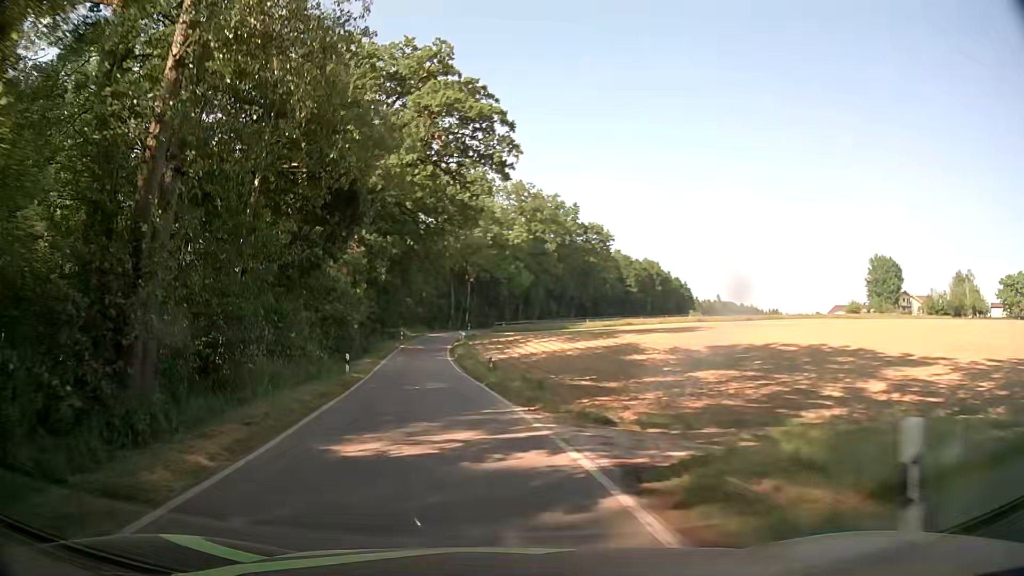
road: tertiary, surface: asphalt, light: Day
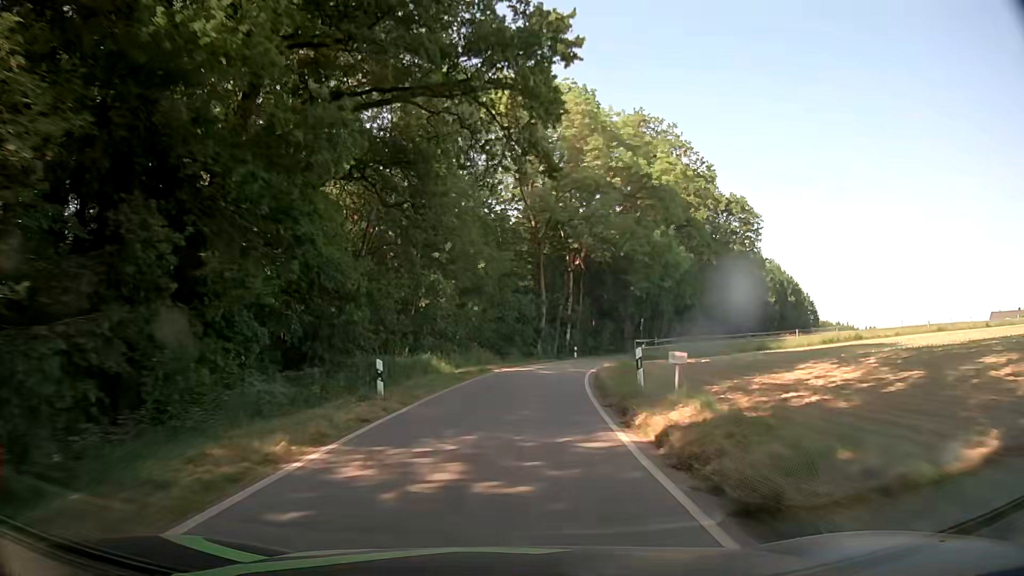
(-6.0, +49.9) m; -6°
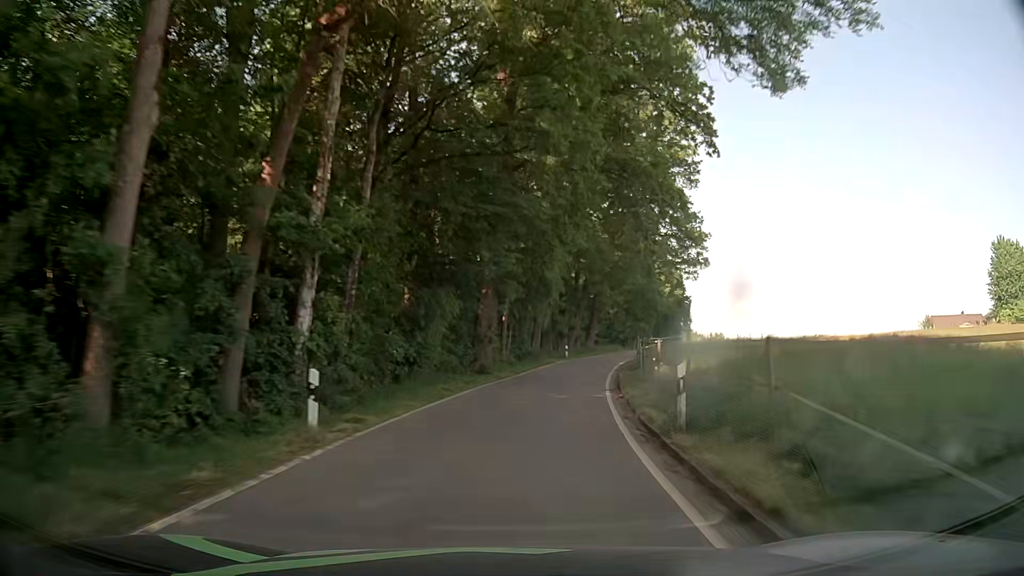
(+5.0, +43.3) m; +15°
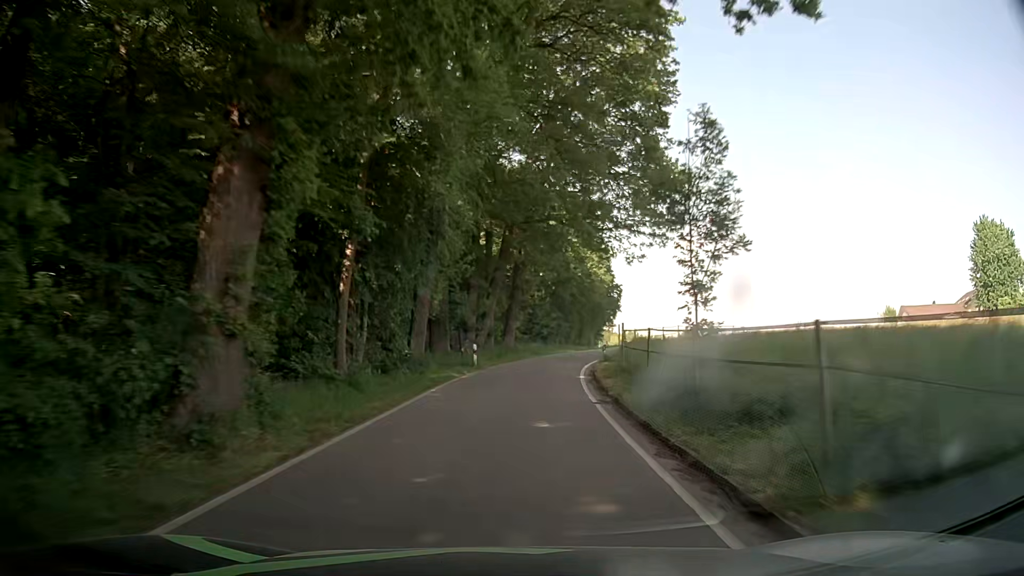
(+1.9, +21.7) m; +9°
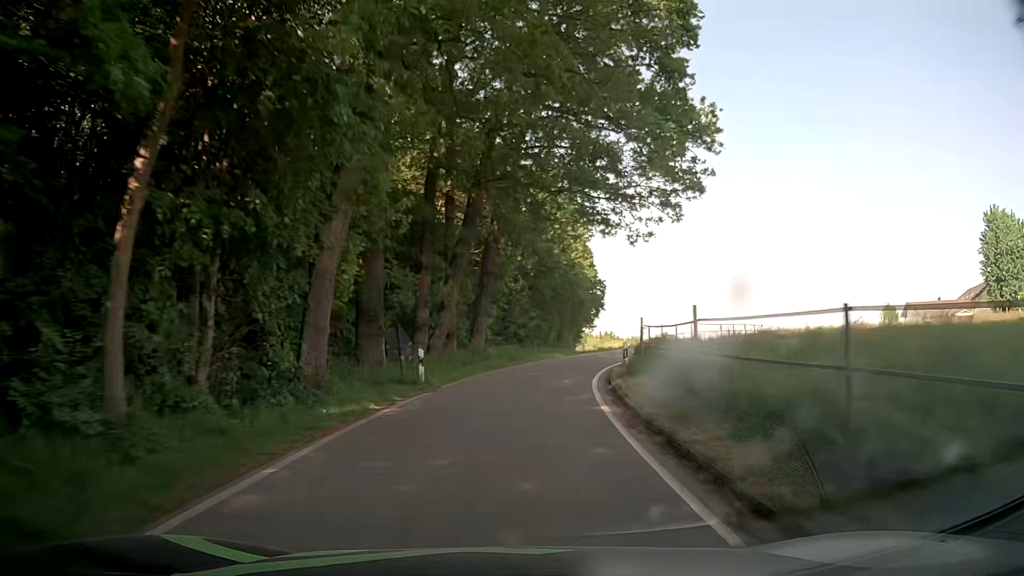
(+0.3, +10.4) m; +3°
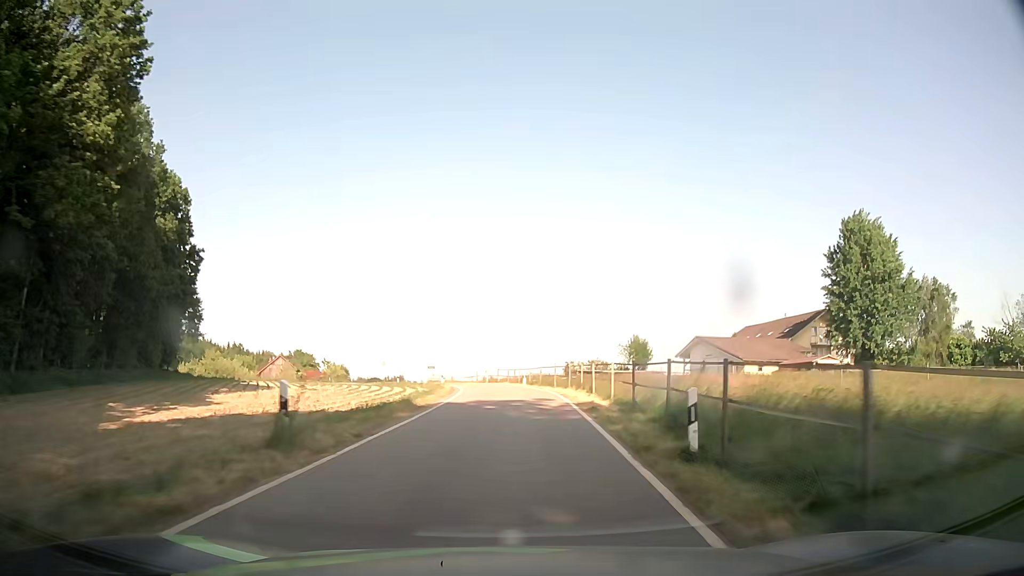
(+9.5, +44.0) m; +30°
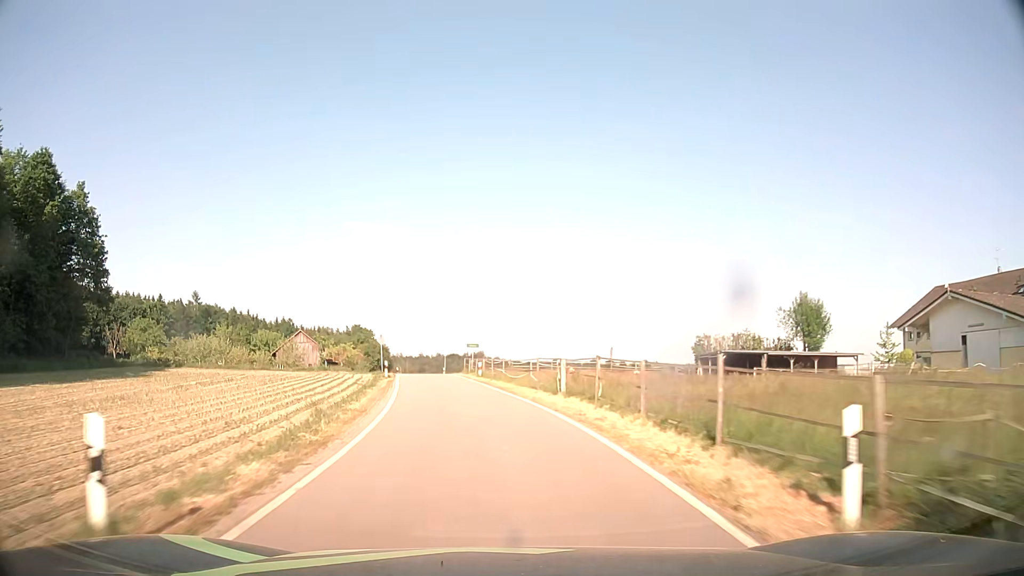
(-0.3, +39.6) m; -6°
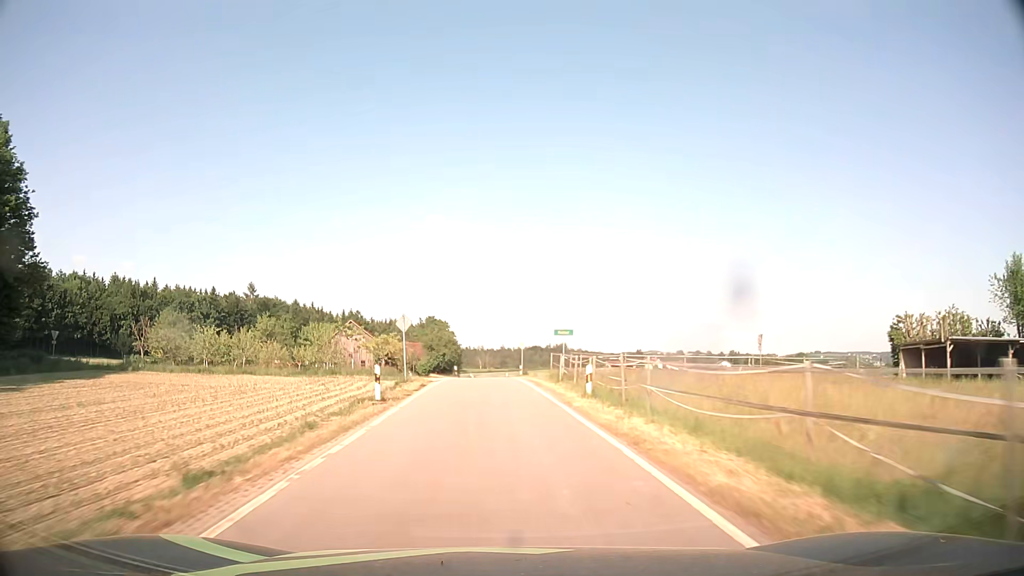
(-1.4, +21.7) m; -7°
(0, +10) (-1, +20) (-1, +30) (-2, +40) (-2, +50) (-2, +60) (-2, +70) (-2, +80) (-3, +90) (-3, +100) m
